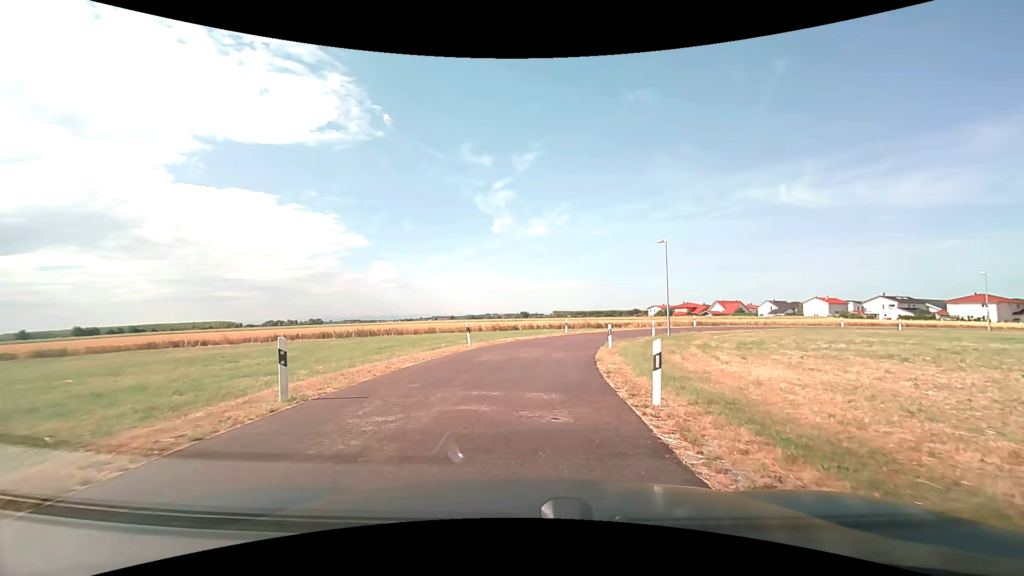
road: residential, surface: asphalt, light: Day
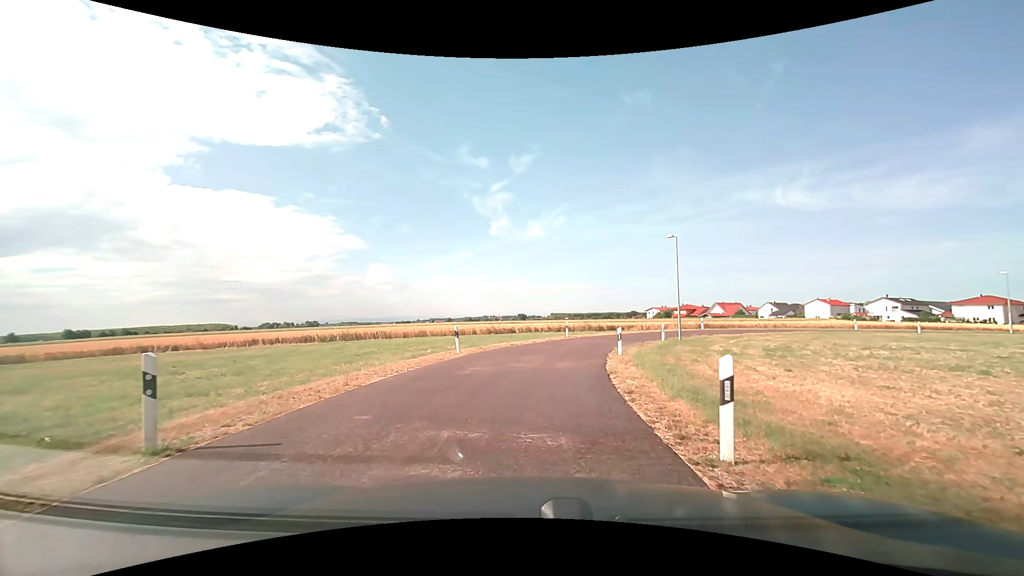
(0.0, +2.8) m; 0°
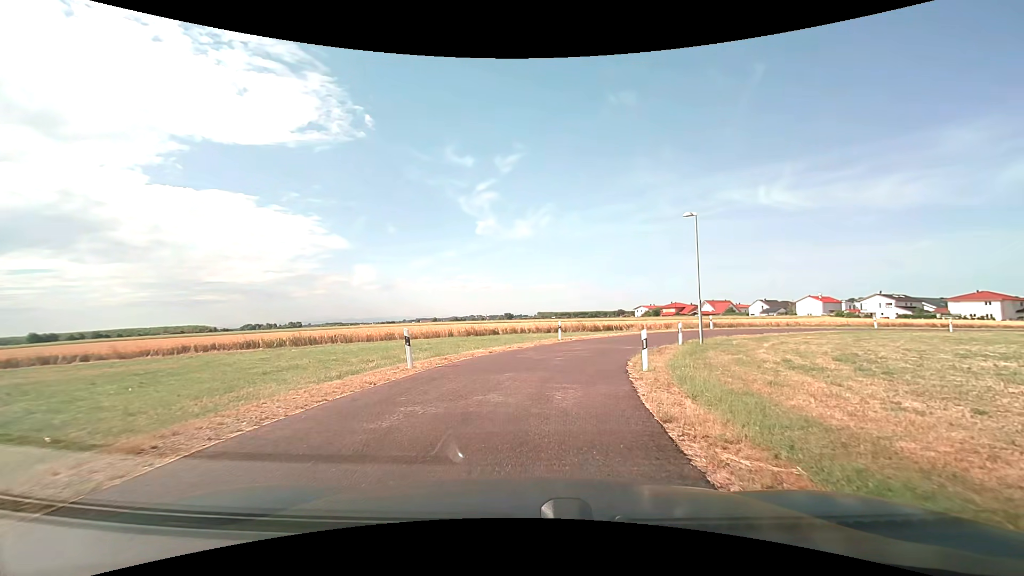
(+0.1, +5.9) m; +2°
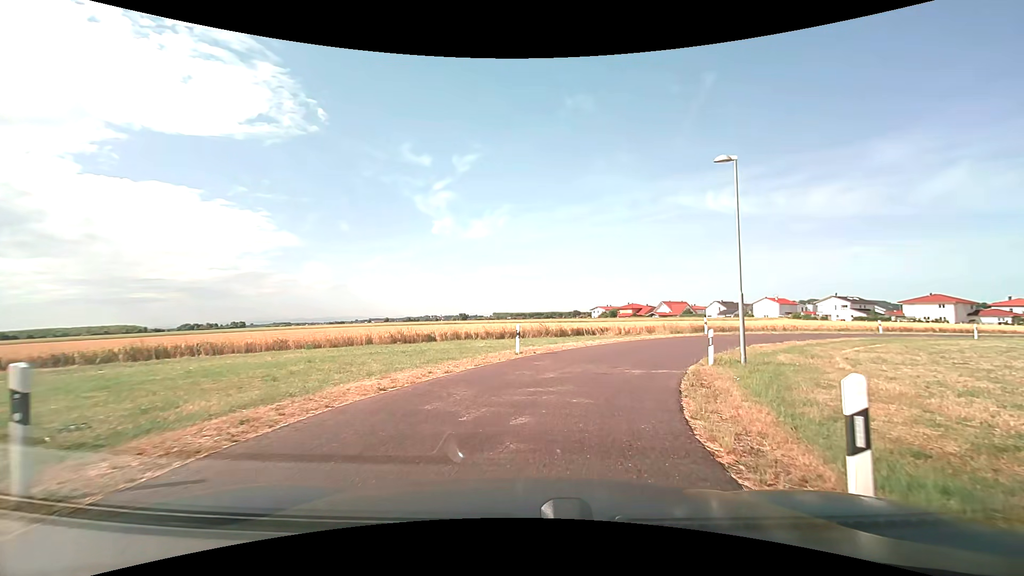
(+0.3, +9.2) m; +5°
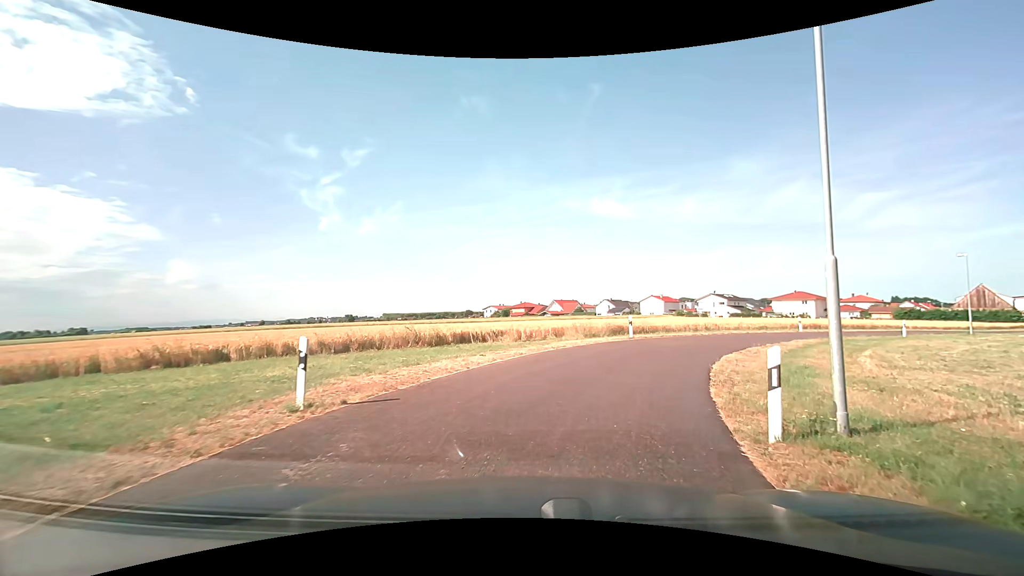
(+0.9, +9.5) m; +12°
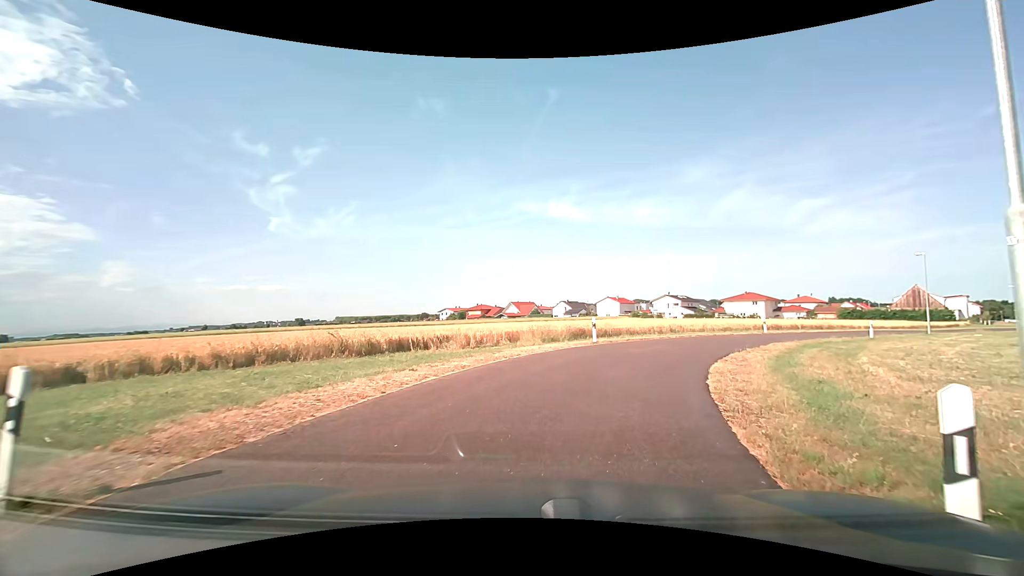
(+0.2, +3.2) m; +5°
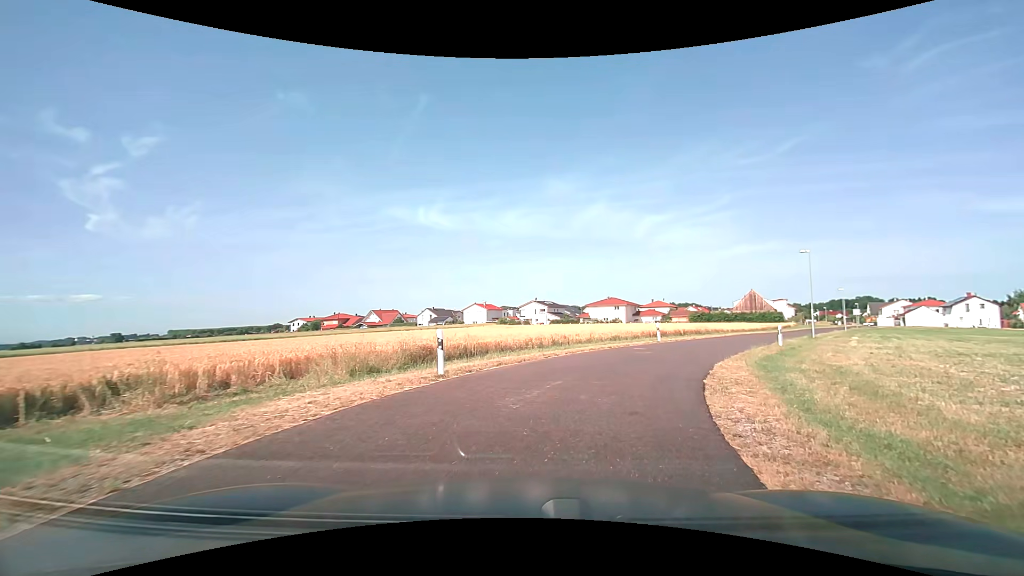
(+1.2, +9.3) m; +15°
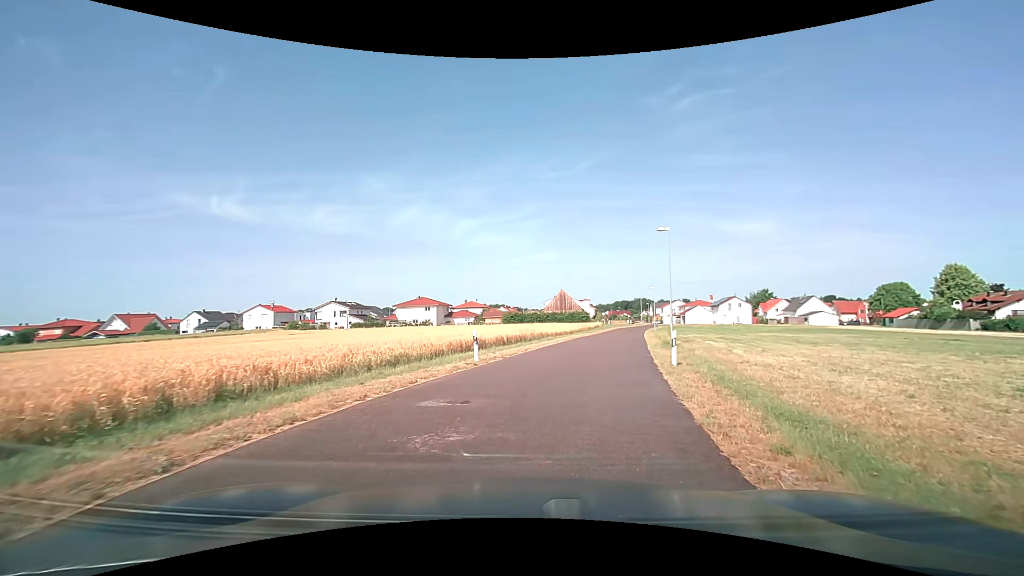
(+2.5, +13.3) m; +21°
(+1, +10) (+3, +20) (+5, +30) (+7, +39) (+10, +49) (+12, +59) (+15, +68) (+17, +78) (+20, +87) (+24, +97) m
